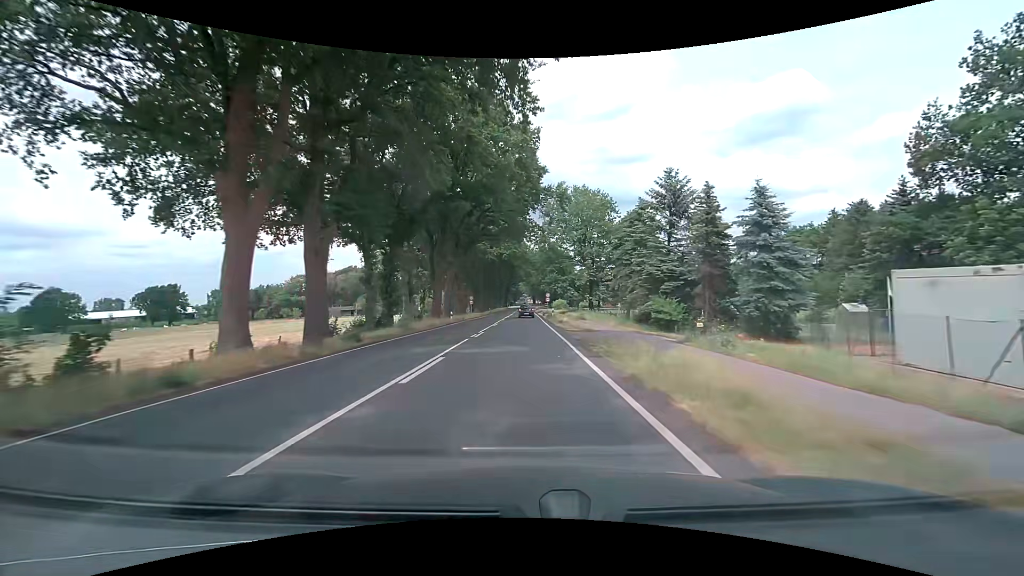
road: primary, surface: asphalt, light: Day
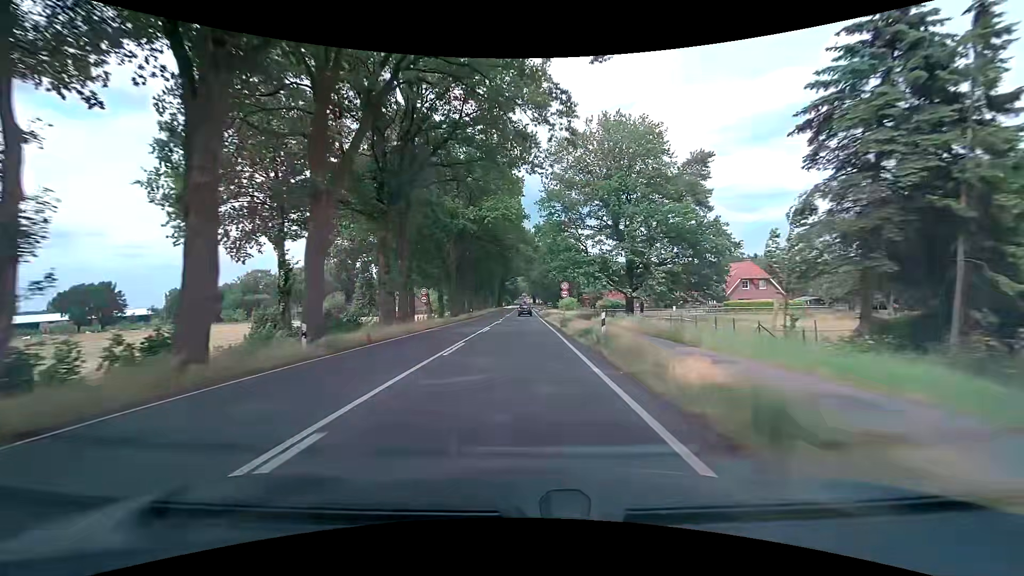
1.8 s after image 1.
(+0.1, +32.2) m; 0°
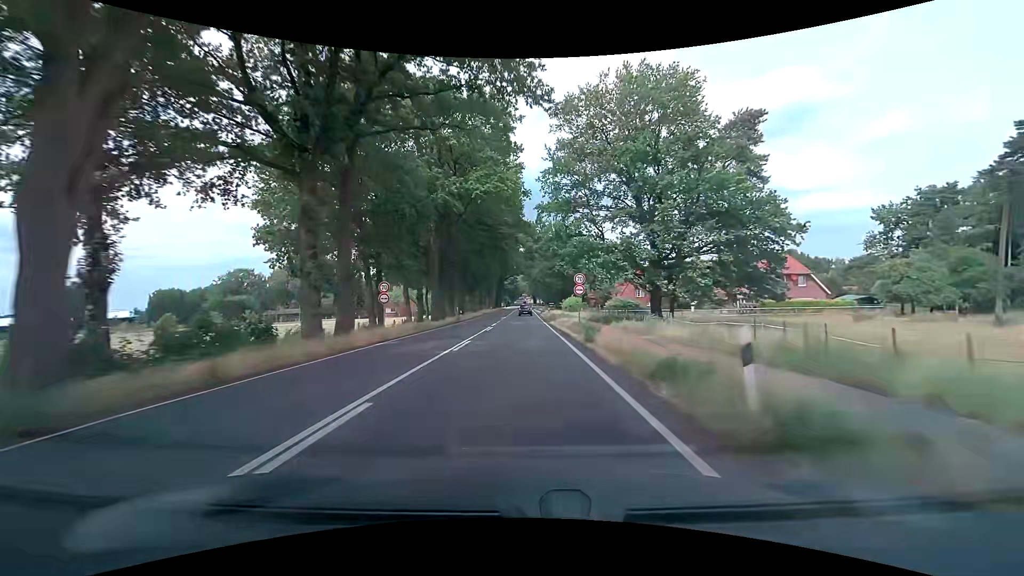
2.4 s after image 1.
(0.0, +10.7) m; 0°
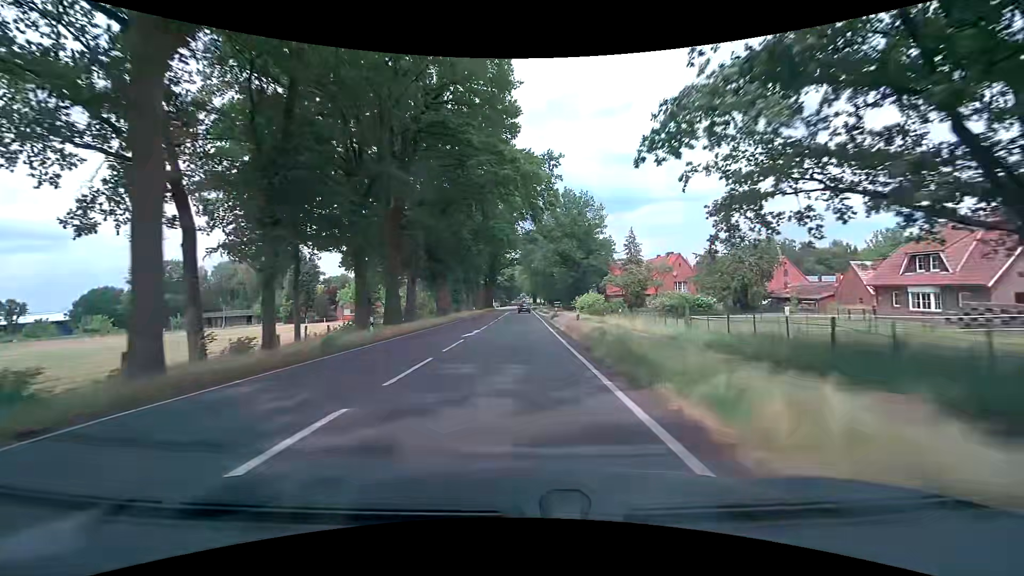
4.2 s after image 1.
(+0.2, +32.2) m; 0°
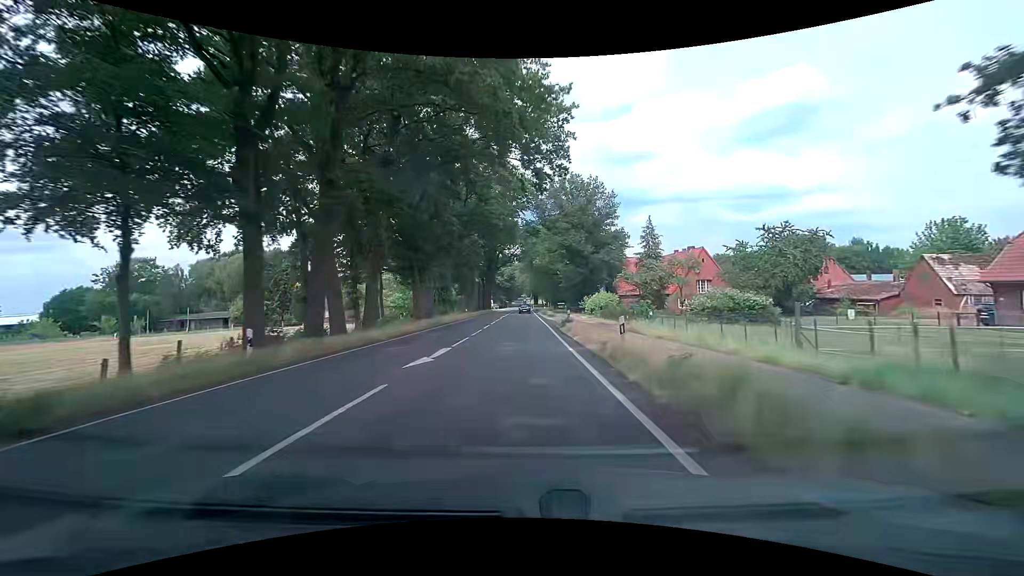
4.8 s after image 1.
(-0.1, +10.7) m; 0°
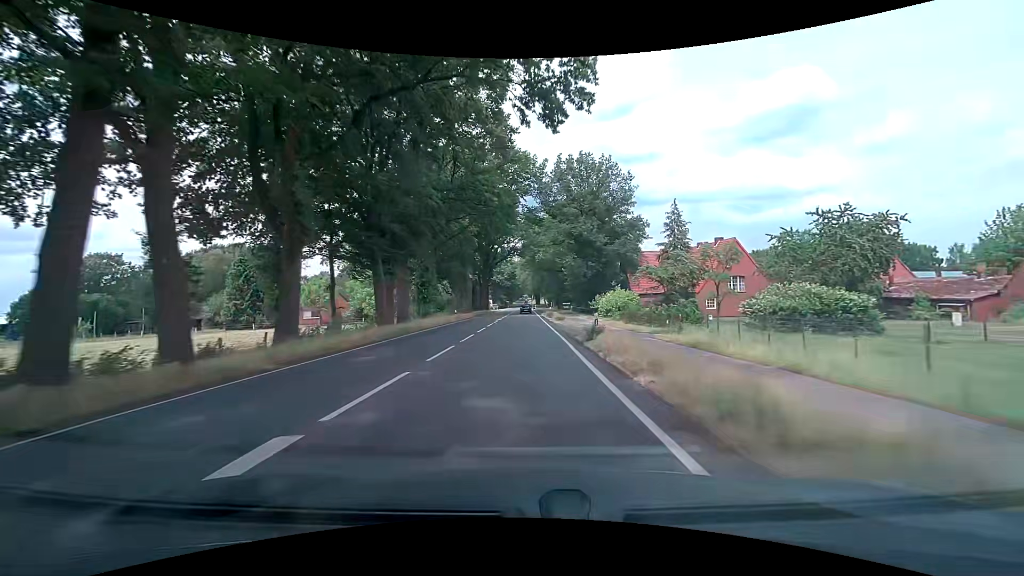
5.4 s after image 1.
(+0.1, +10.7) m; 0°
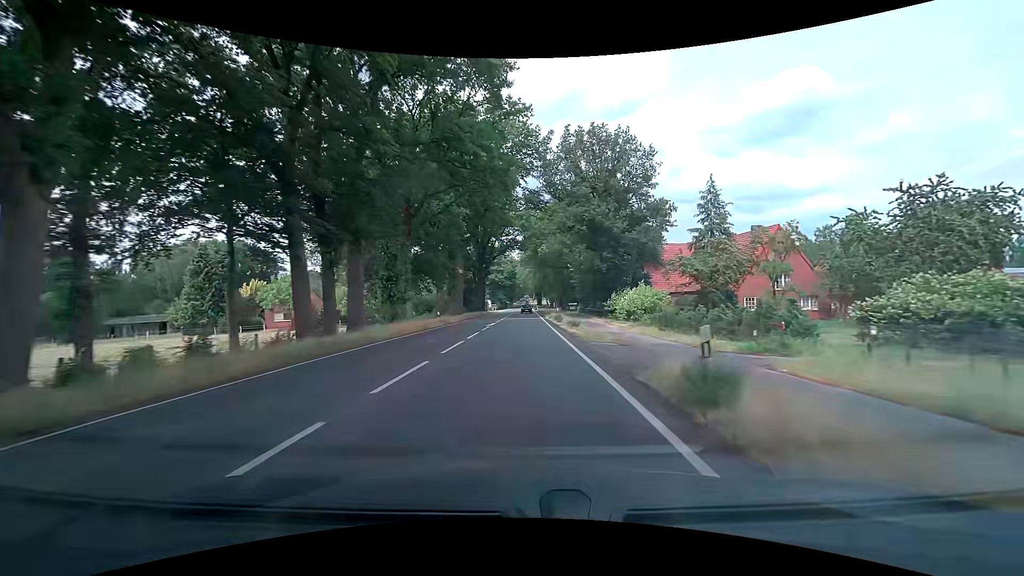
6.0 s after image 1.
(0.0, +10.8) m; 0°
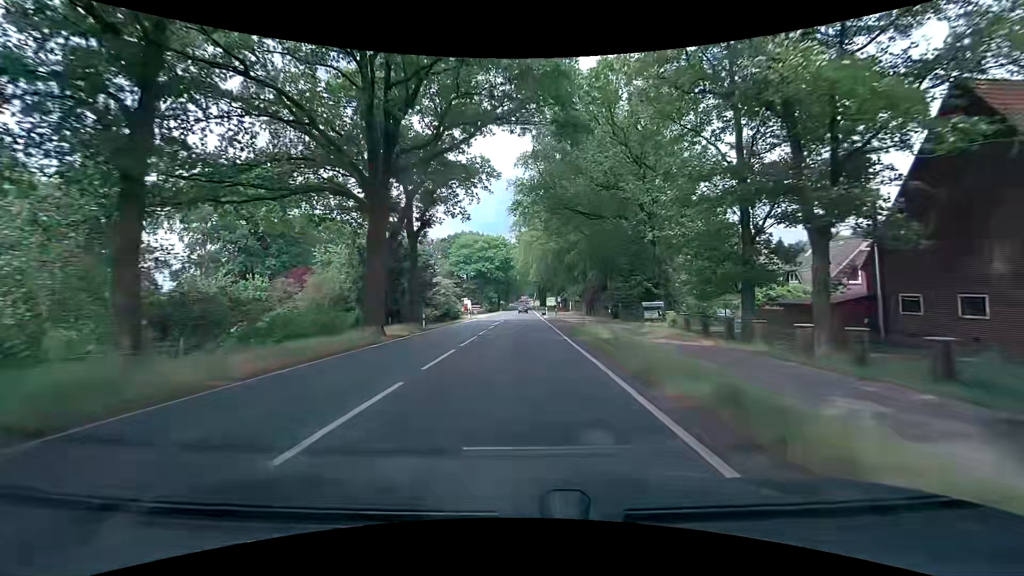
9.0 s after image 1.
(-0.3, +53.6) m; 0°
(0, +10) (0, +20) (0, +30) (0, +40) (0, +50) (0, +60) (0, +70) (0, +80) (0, +90) (0, +100) m
